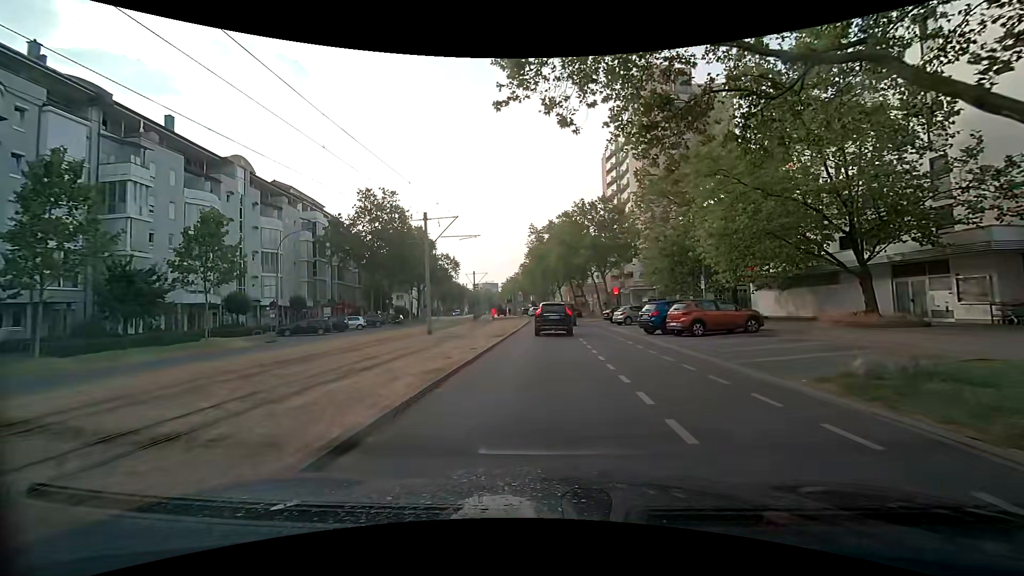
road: tertiary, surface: asphalt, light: Day
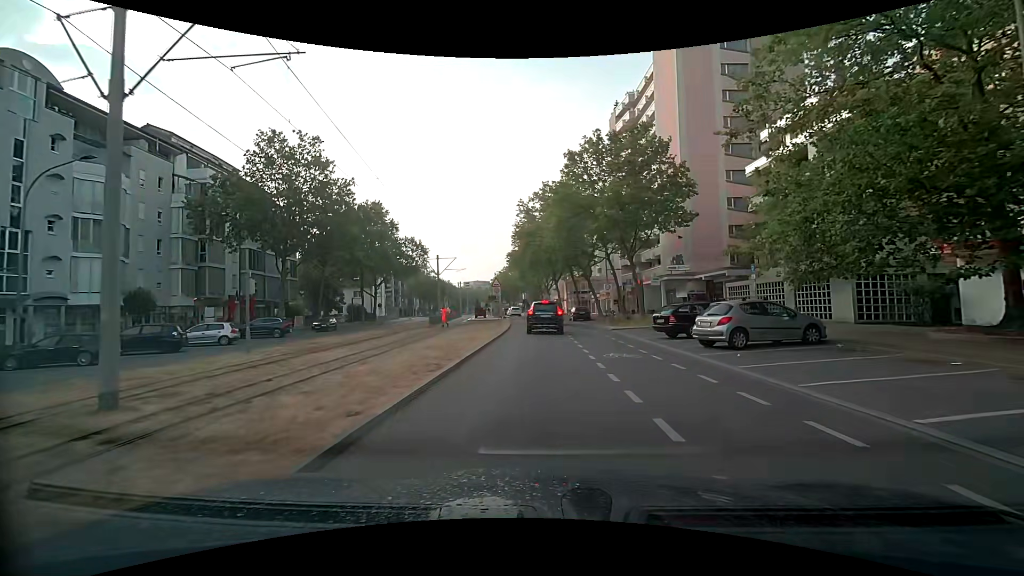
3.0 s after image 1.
(+0.1, +21.9) m; +1°
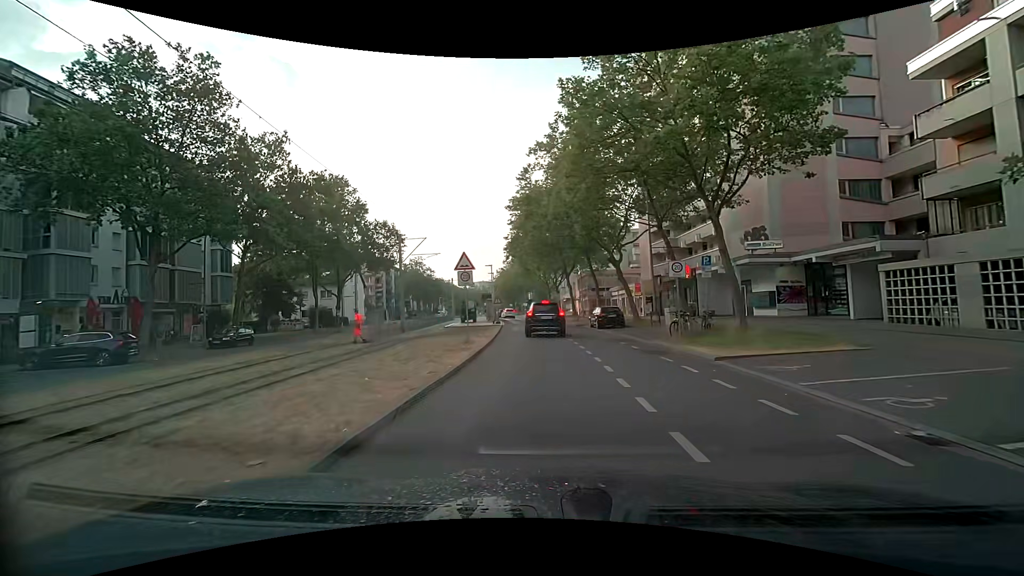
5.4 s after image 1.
(-0.1, +16.5) m; -1°
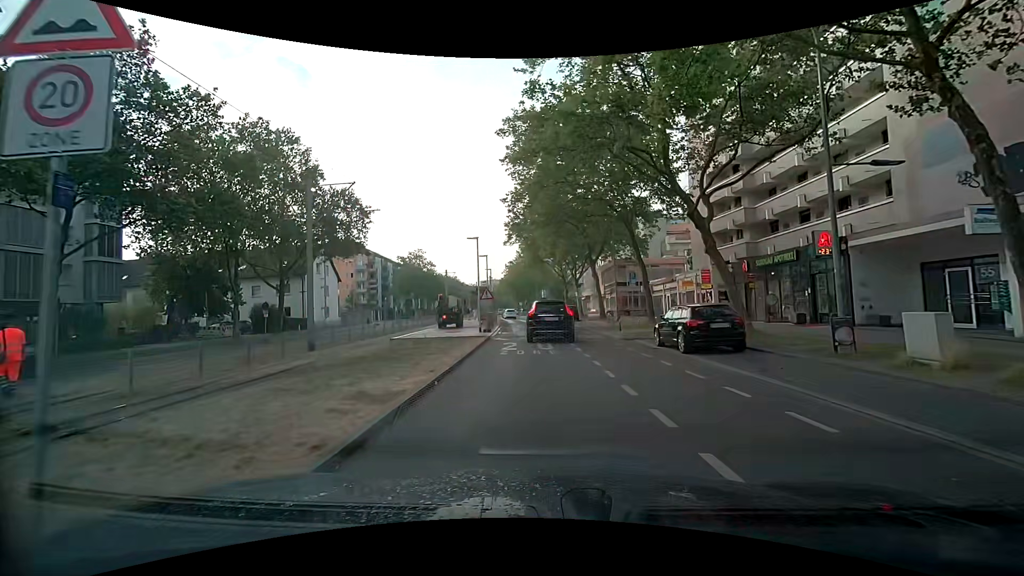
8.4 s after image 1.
(-0.2, +16.4) m; 0°
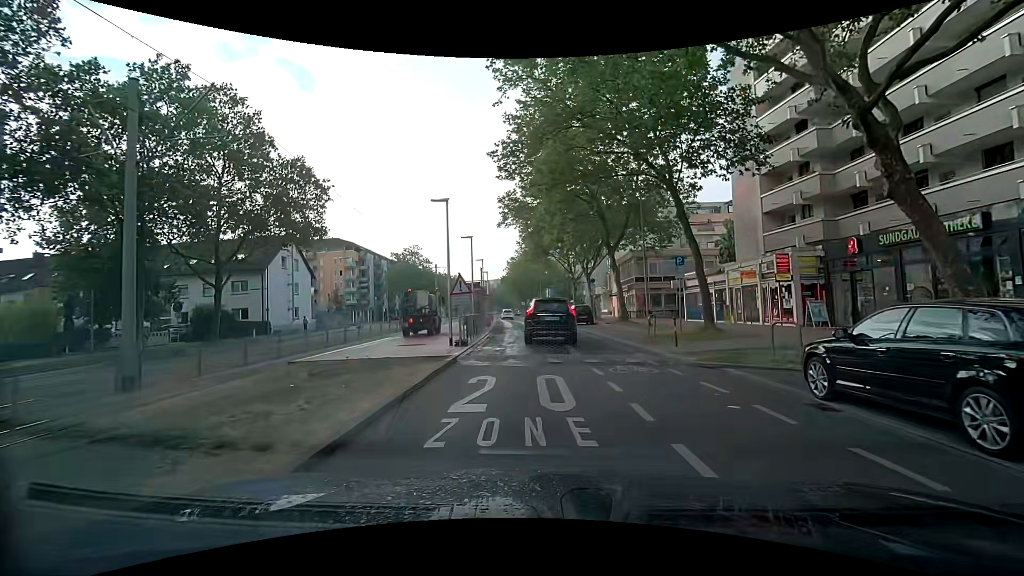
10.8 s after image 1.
(-0.3, +9.6) m; -2°
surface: paving_stones
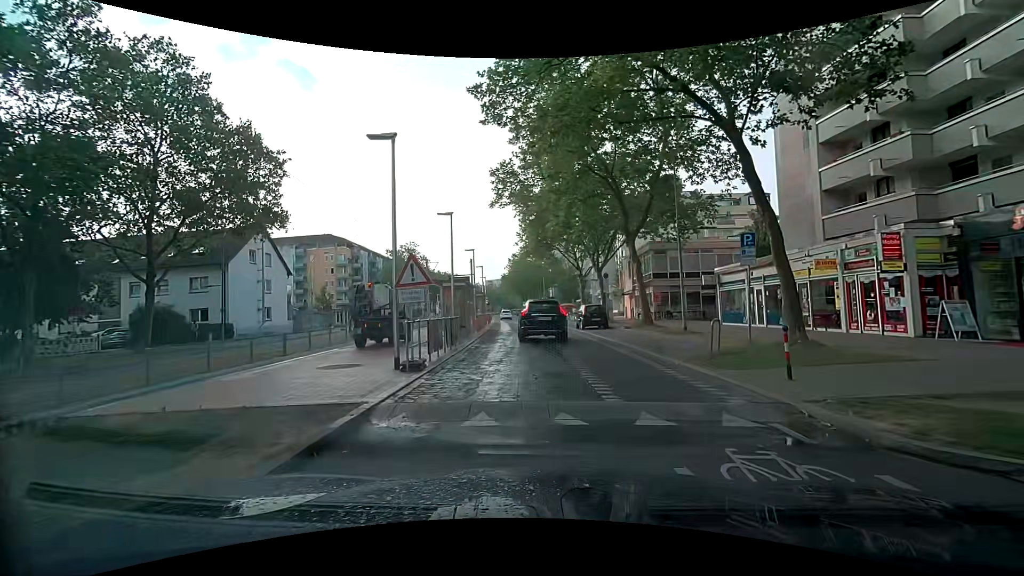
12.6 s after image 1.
(0.0, +6.7) m; -1°
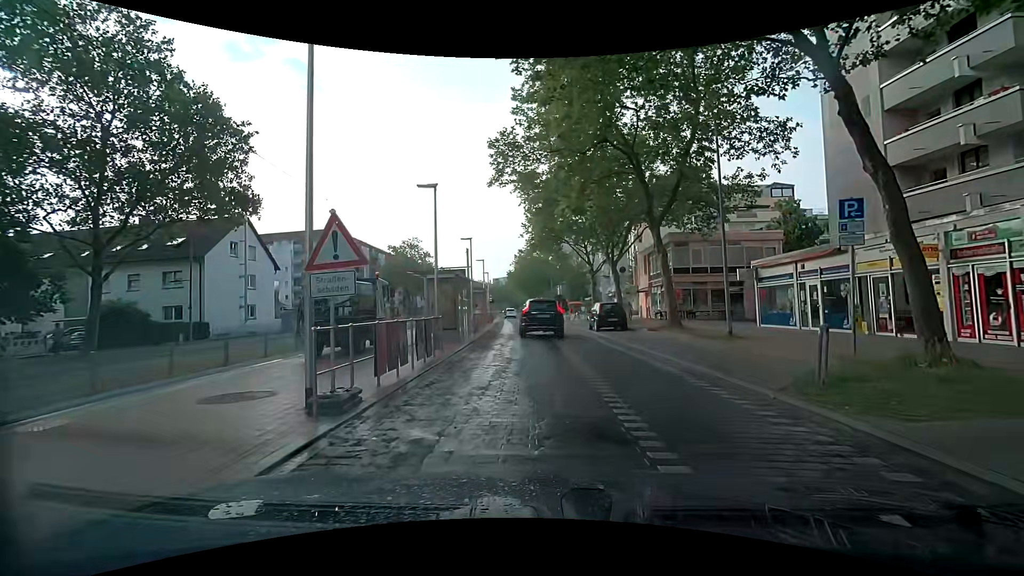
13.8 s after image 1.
(0.0, +4.3) m; -1°
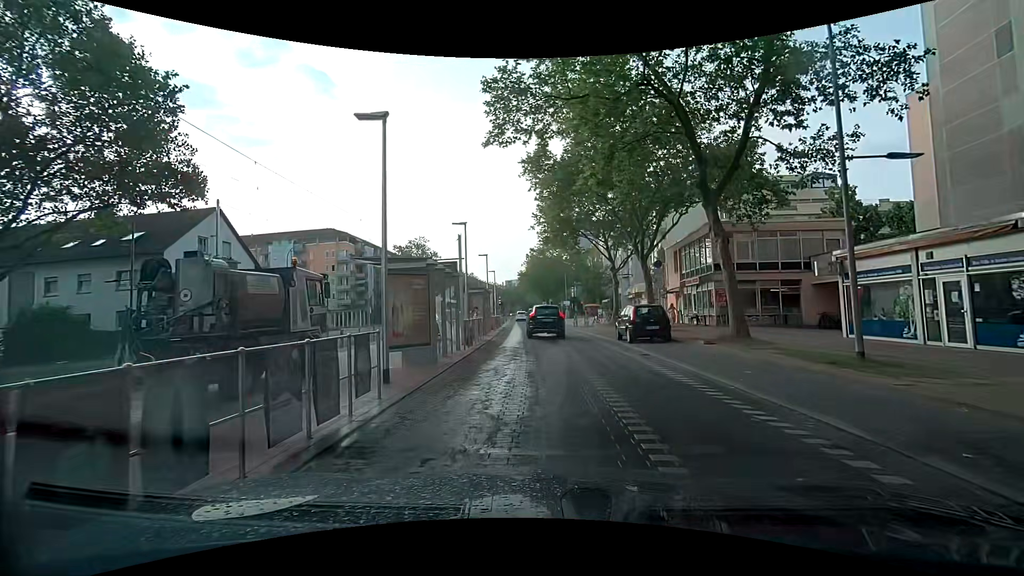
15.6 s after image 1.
(+0.1, +6.2) m; -1°
(0, +10) (0, +20) (-1, +30) (-1, +40) (-1, +50) (-2, +60) (-2, +70) (-3, +80) (-3, +90) (-4, +100) m
